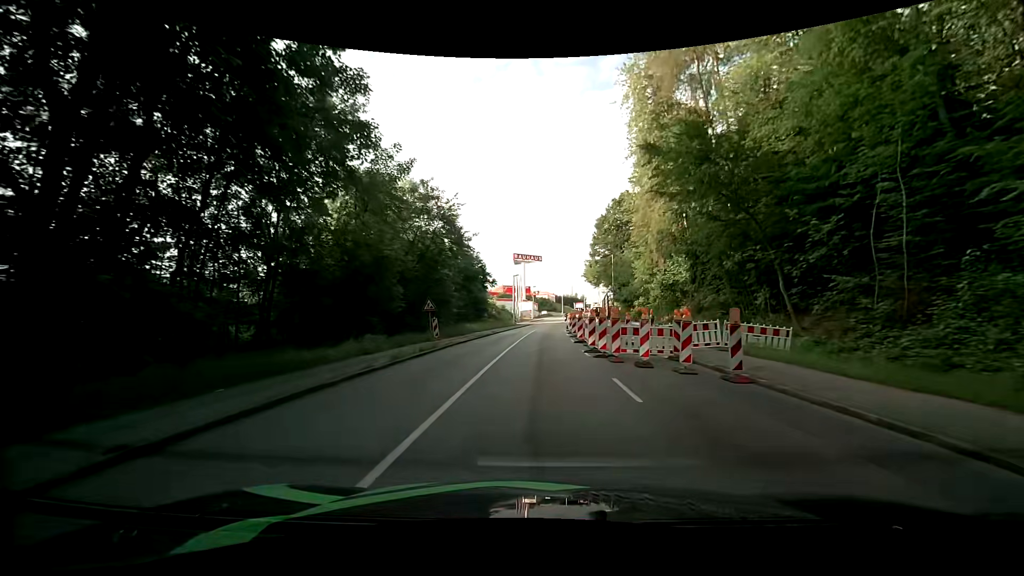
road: tertiary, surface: asphalt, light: Day
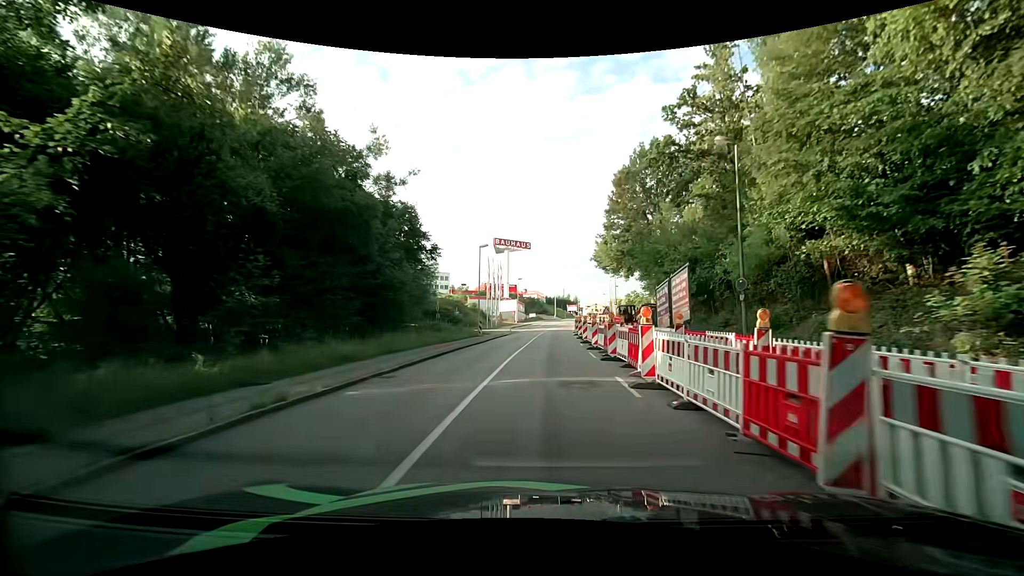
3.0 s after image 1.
(+0.6, +35.2) m; +2°
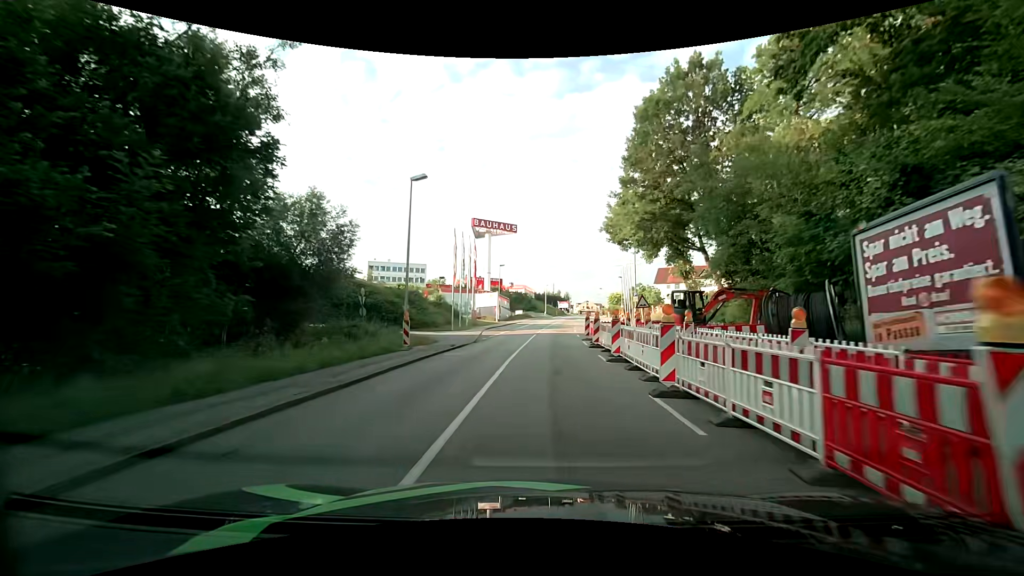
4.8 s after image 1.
(+0.3, +21.0) m; +1°
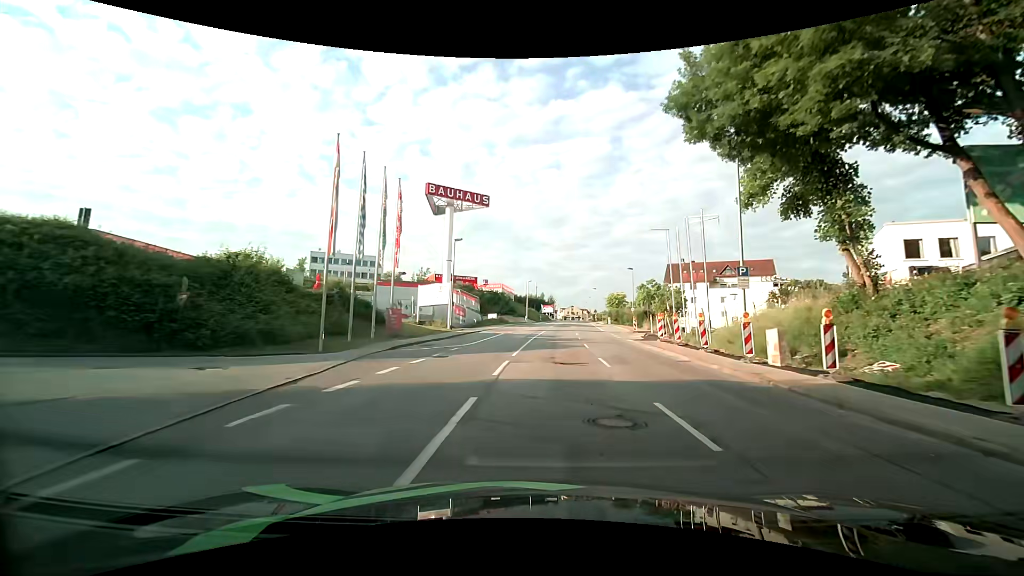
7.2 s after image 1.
(+0.7, +27.9) m; +2°
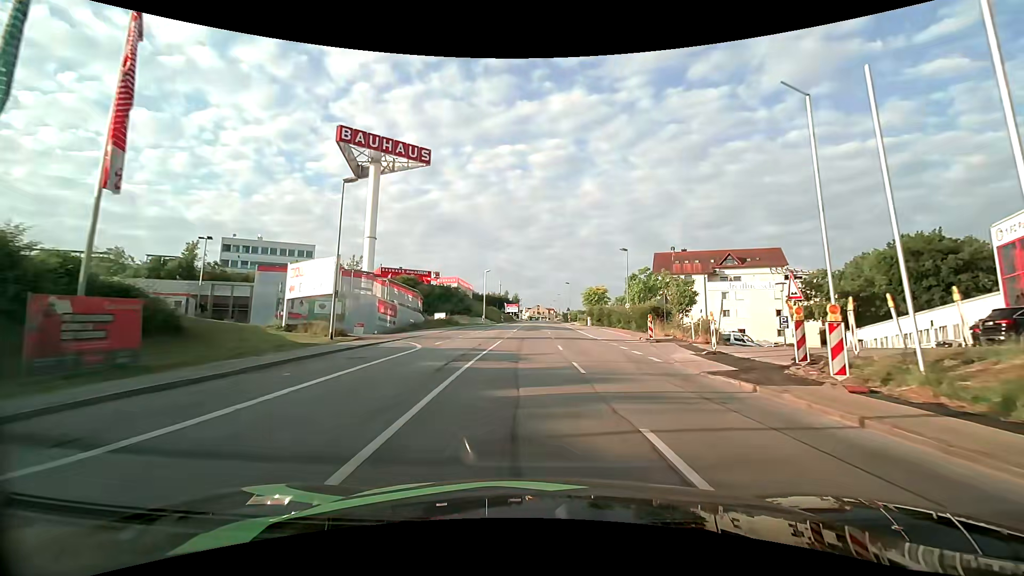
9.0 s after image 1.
(+0.7, +20.3) m; +4°
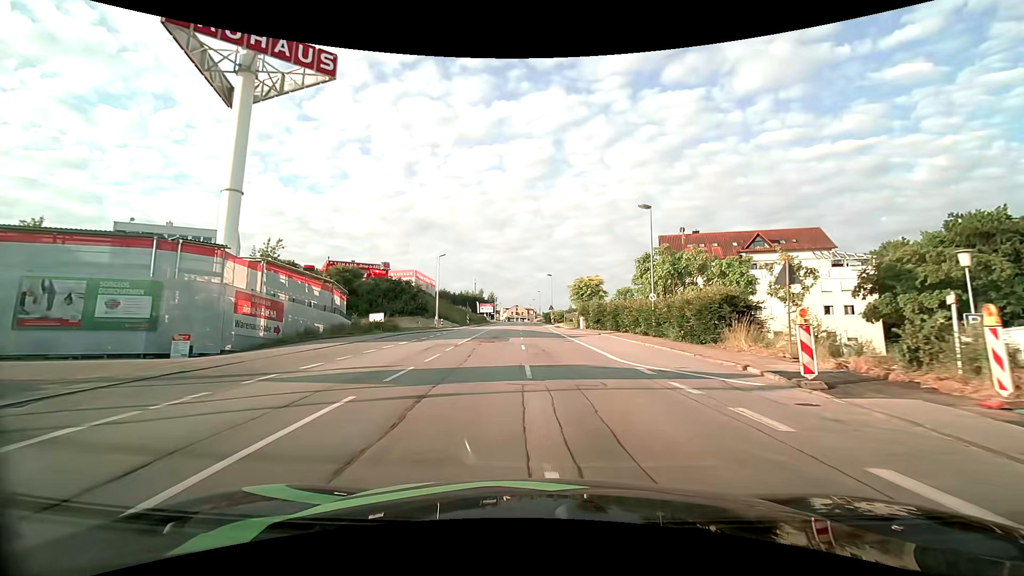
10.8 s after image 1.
(+0.9, +19.9) m; +3°
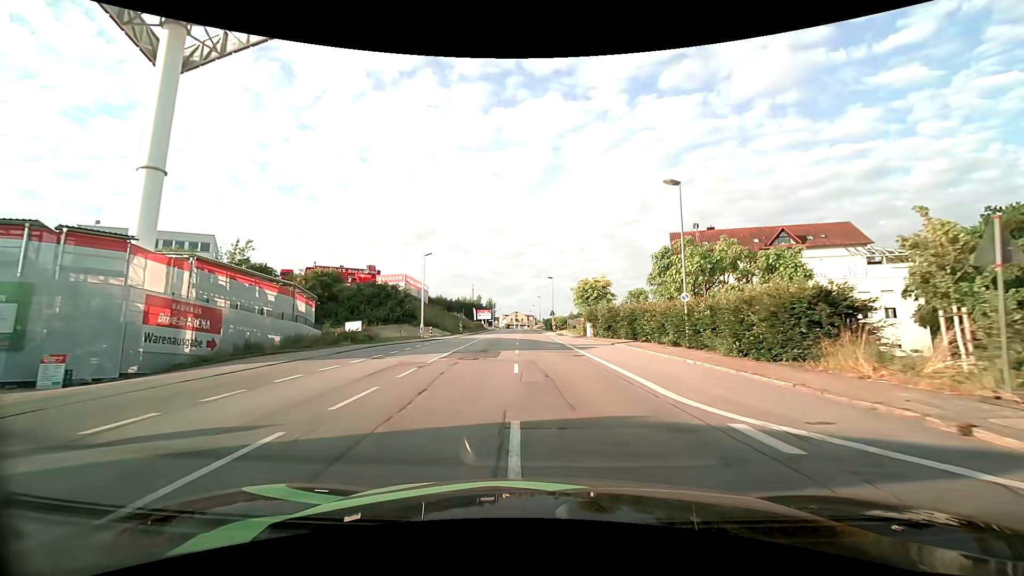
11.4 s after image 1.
(0.0, +6.8) m; +1°
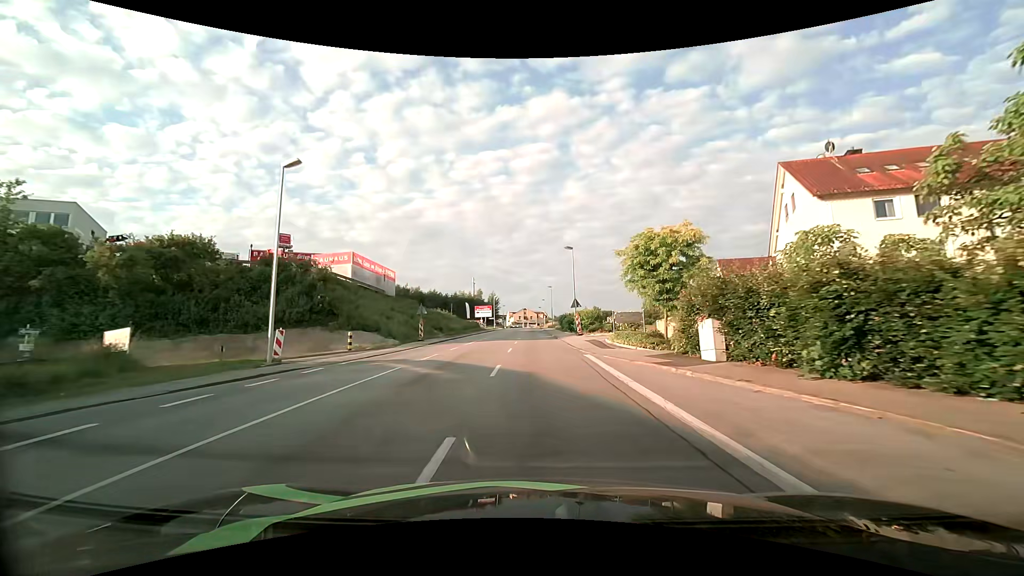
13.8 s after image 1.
(-0.4, +27.8) m; -1°
(0, +10) (0, +20) (0, +30) (0, +40) (0, +50) (-1, +60) (-1, +70) (-1, +80) (-1, +90) (-1, +100) m
